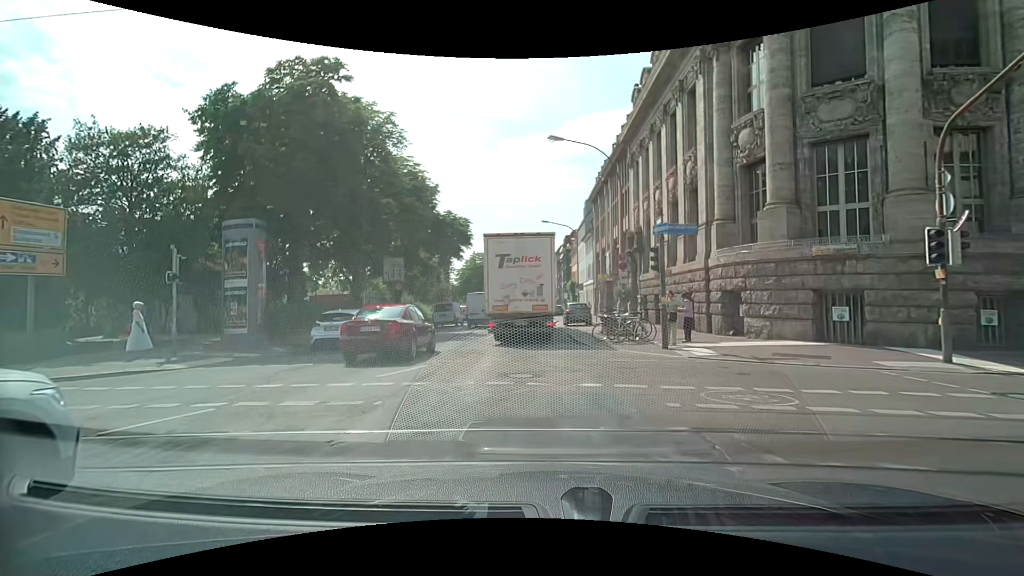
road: primary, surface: asphalt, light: Day
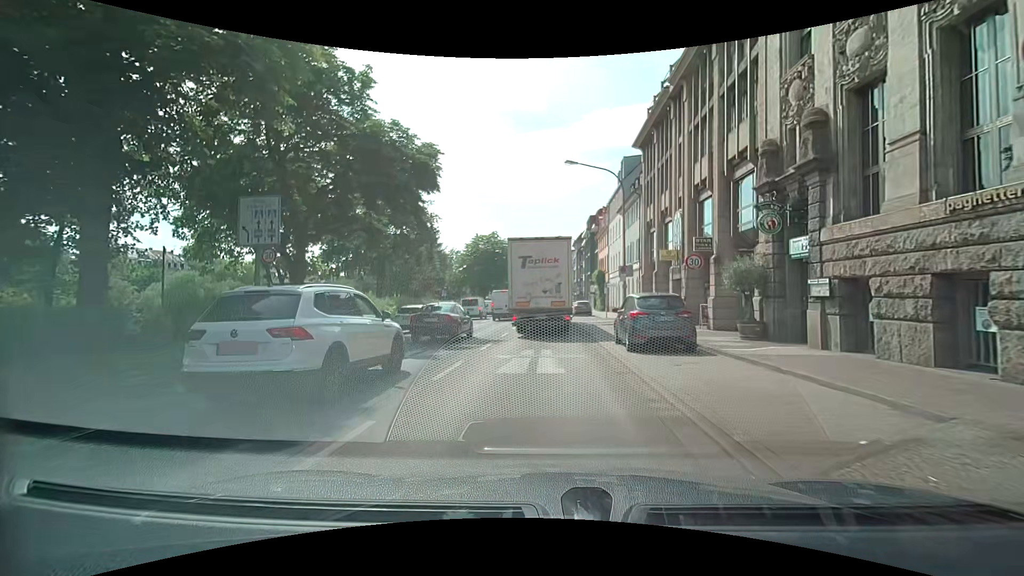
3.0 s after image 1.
(-0.4, +19.5) m; -2°
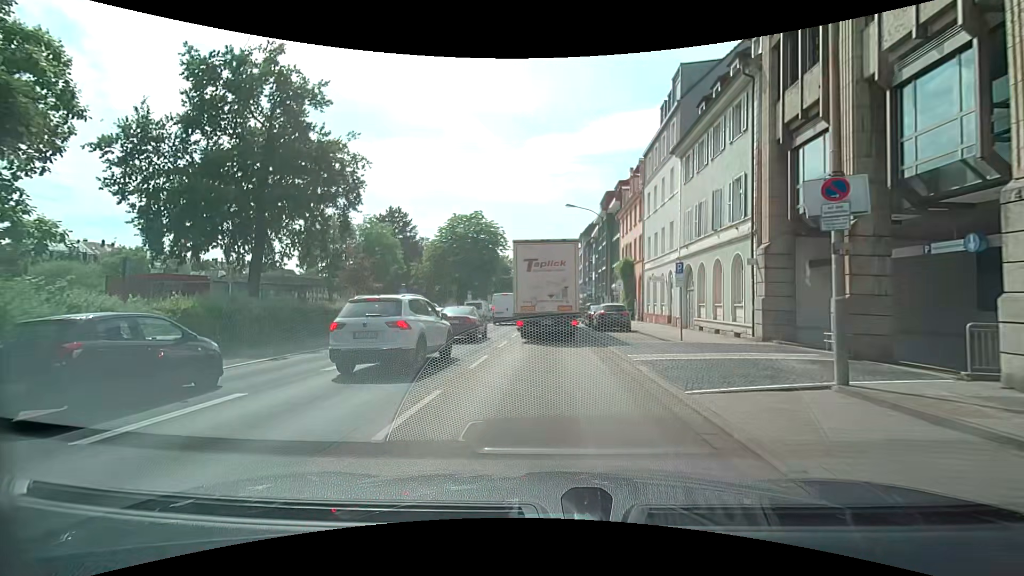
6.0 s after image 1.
(-0.1, +21.7) m; 0°
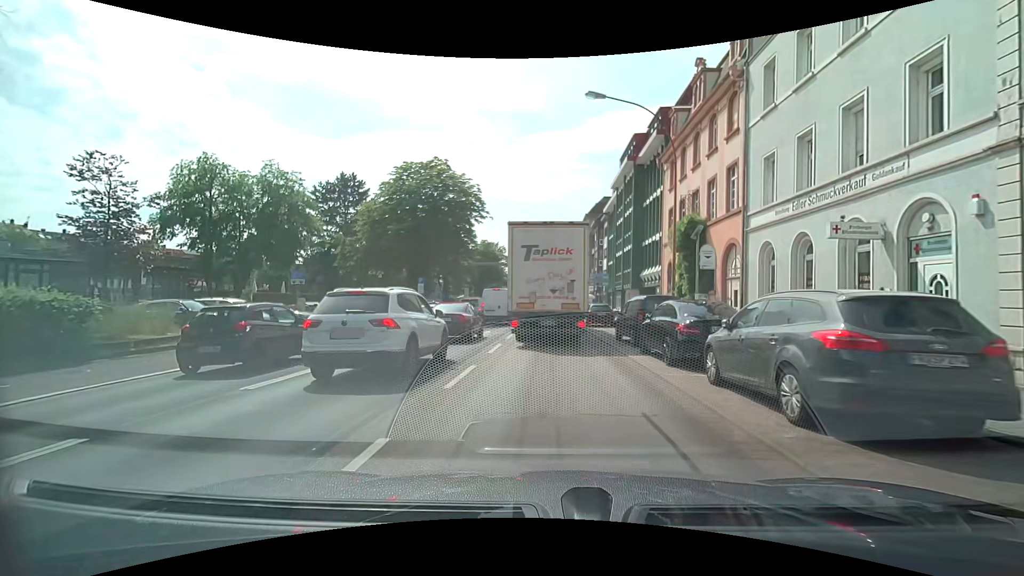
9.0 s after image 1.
(+0.4, +21.0) m; +1°
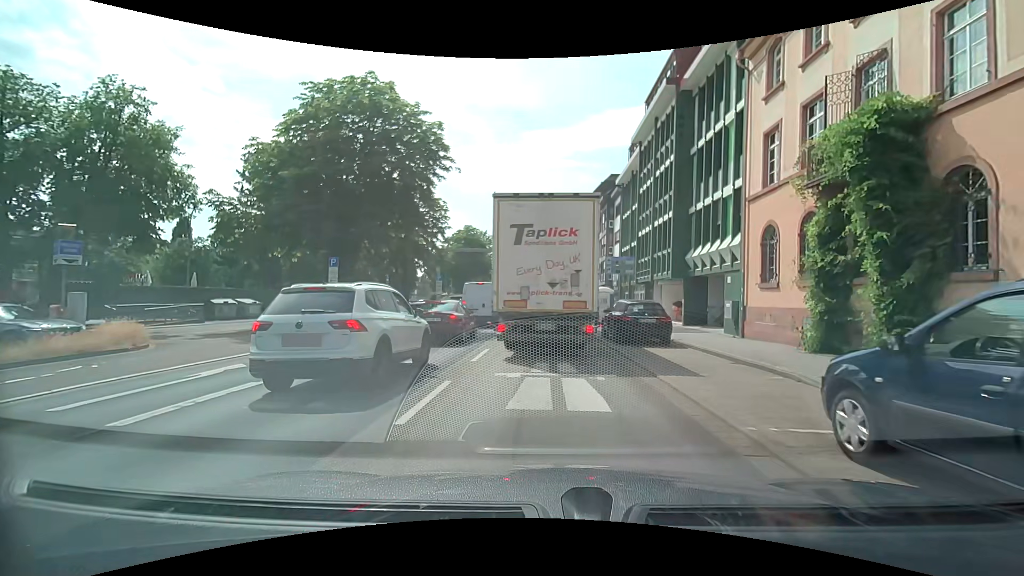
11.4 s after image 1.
(+0.2, +14.3) m; +1°
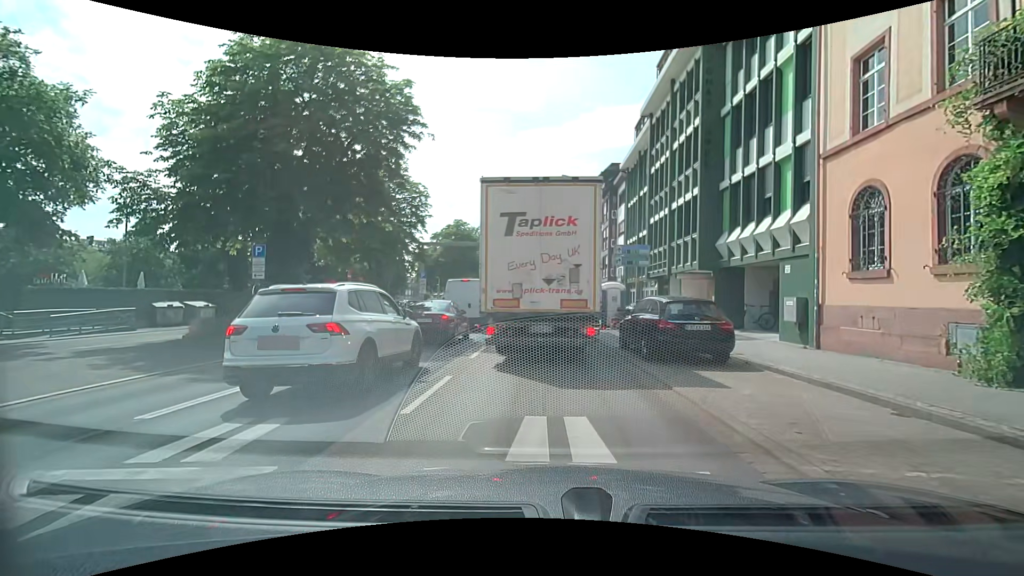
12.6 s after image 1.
(0.0, +5.3) m; 0°
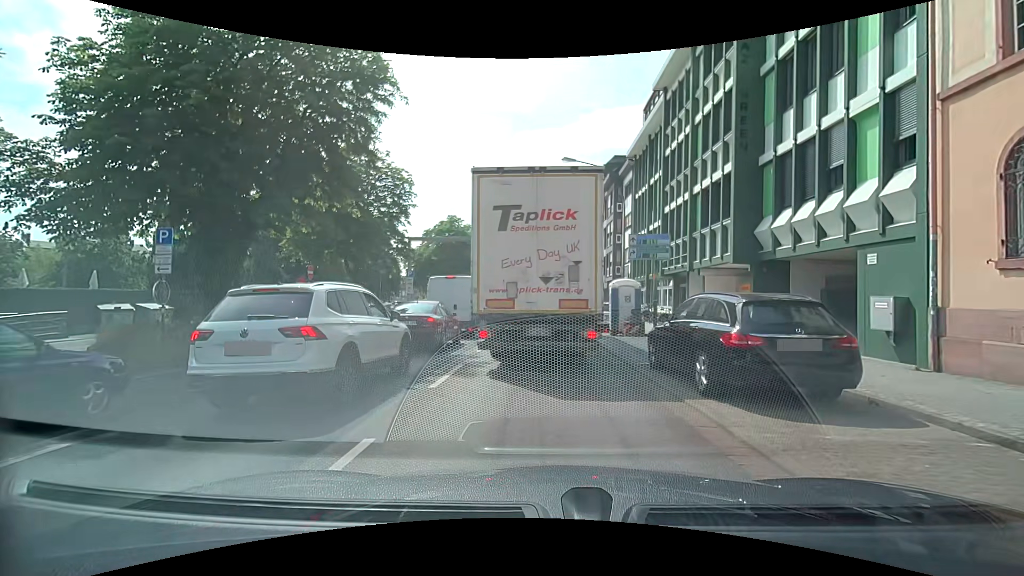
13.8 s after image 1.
(+0.1, +4.0) m; +2°
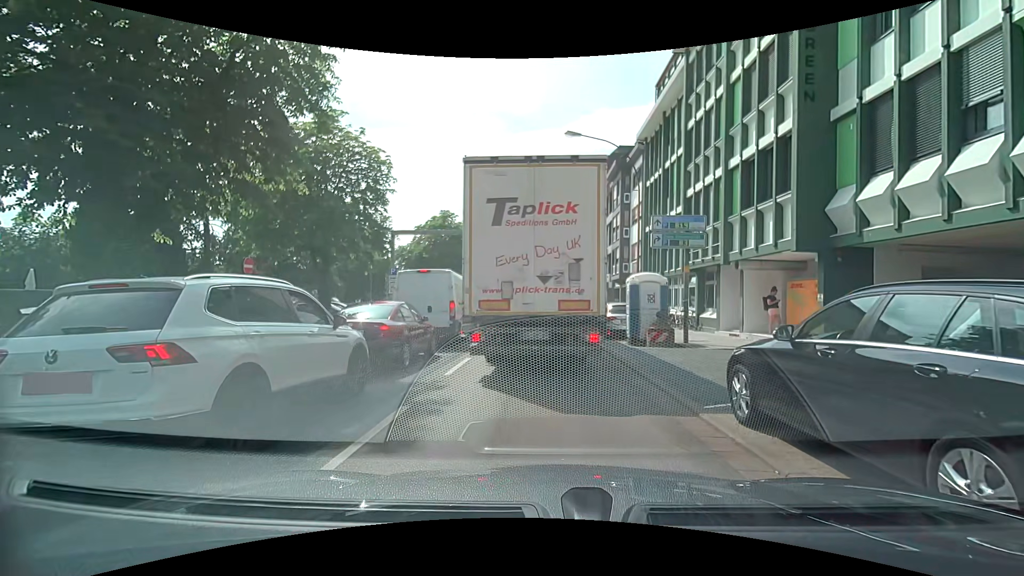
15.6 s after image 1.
(-0.1, +4.3) m; -1°
(0, +10) (0, +20) (0, +30) (-1, +40) (-2, +50) (-2, +60) (-3, +70) (-3, +80) (-4, +90) (-4, +100) m
